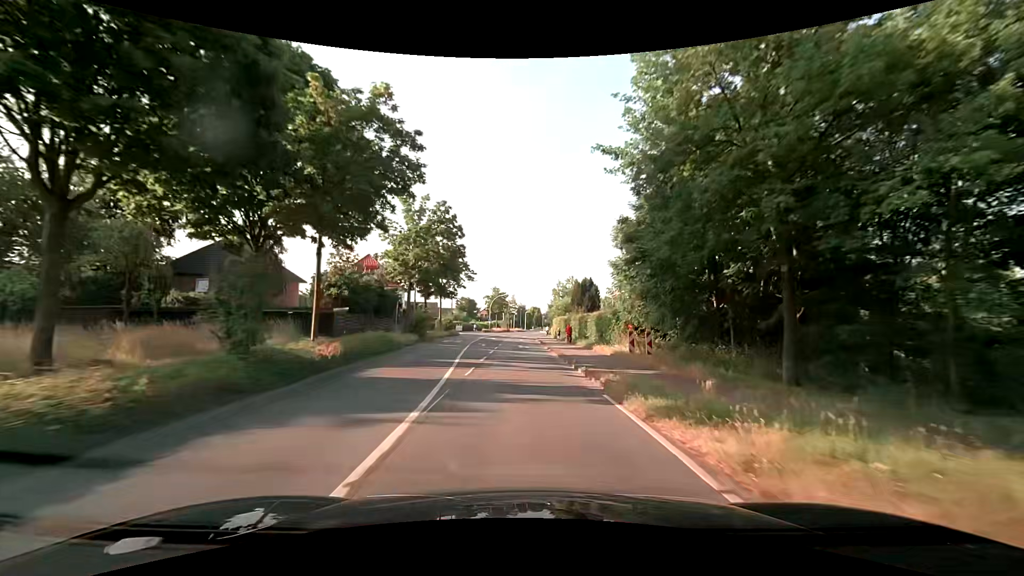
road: secondary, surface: asphalt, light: Day
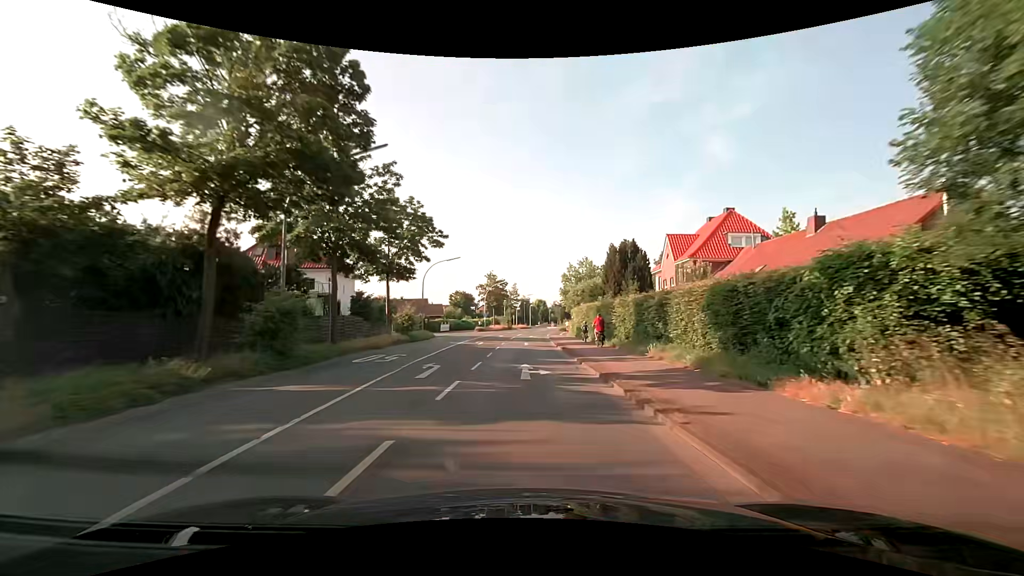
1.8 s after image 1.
(0.0, +22.9) m; 0°
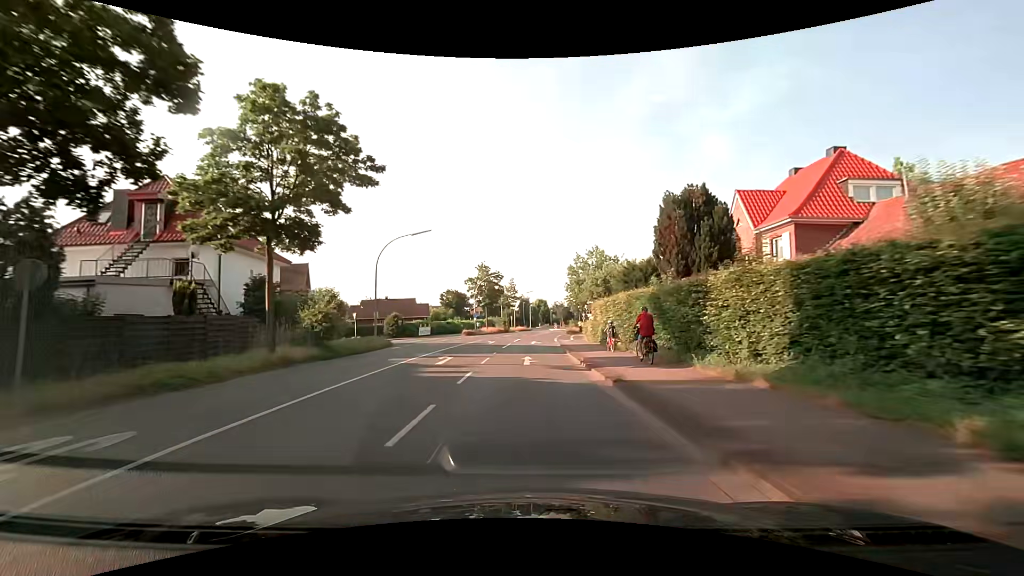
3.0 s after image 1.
(0.0, +15.4) m; 0°
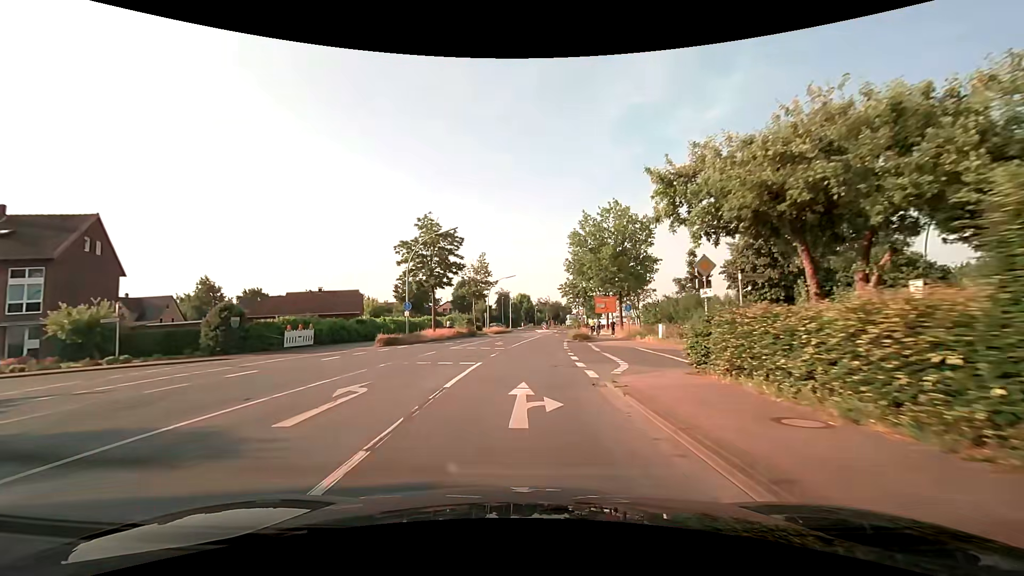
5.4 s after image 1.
(+0.1, +30.5) m; +2°
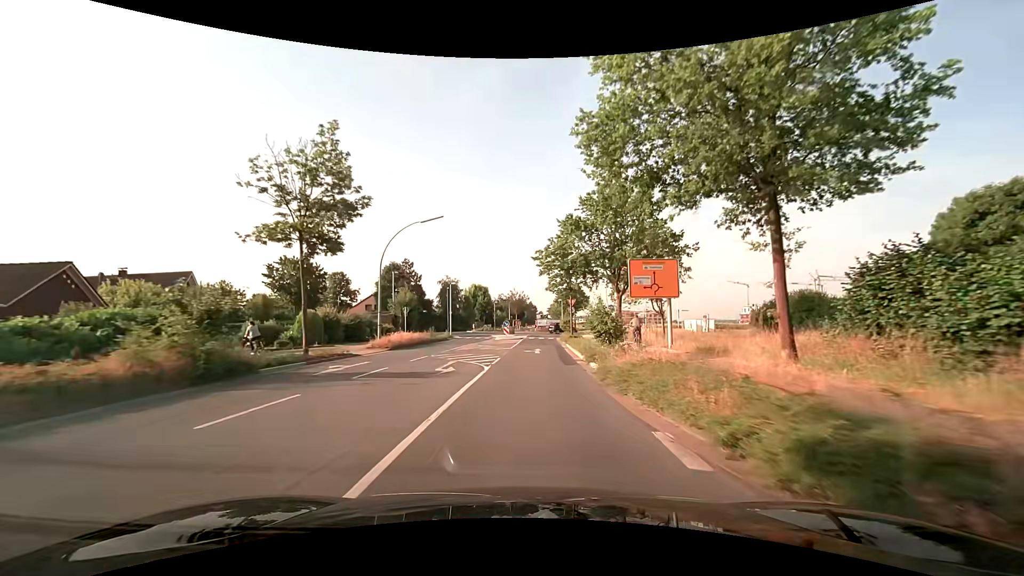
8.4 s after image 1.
(+1.3, +37.9) m; +4°
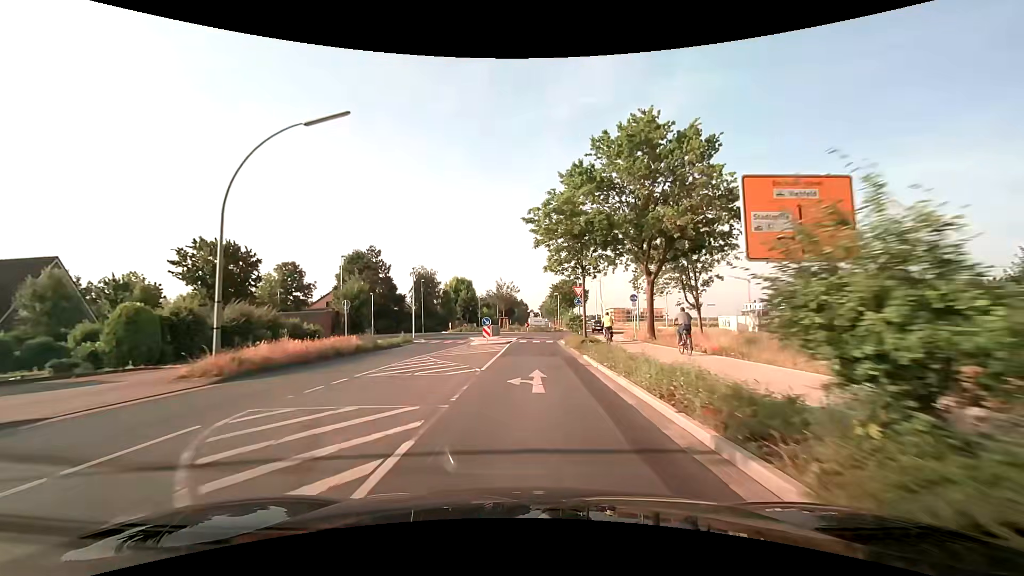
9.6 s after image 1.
(+0.2, +14.8) m; +1°
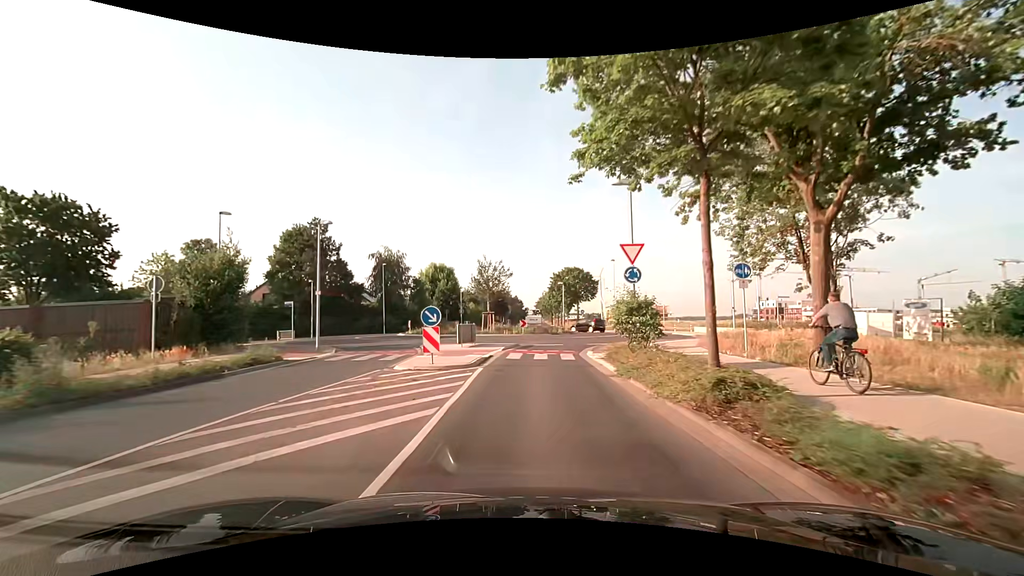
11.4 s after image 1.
(+0.1, +18.7) m; +1°
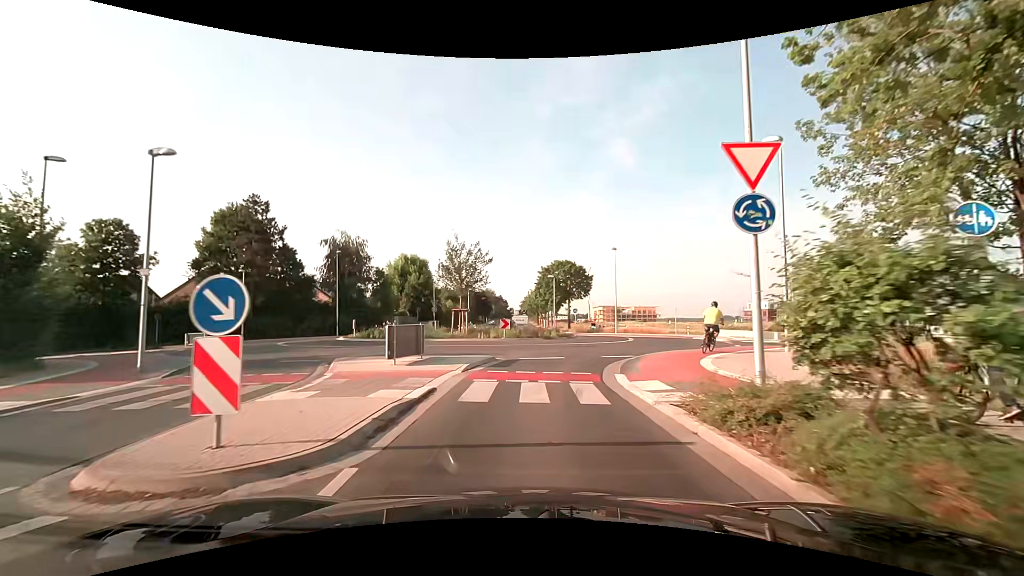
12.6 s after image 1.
(+0.1, +9.7) m; +2°
(0, +10) (+2, +20) (+7, +29) (+8, +38) (+2, +46) (-8, +48) (-17, +43) (-26, +41) (-36, +39) (-46, +37) m
